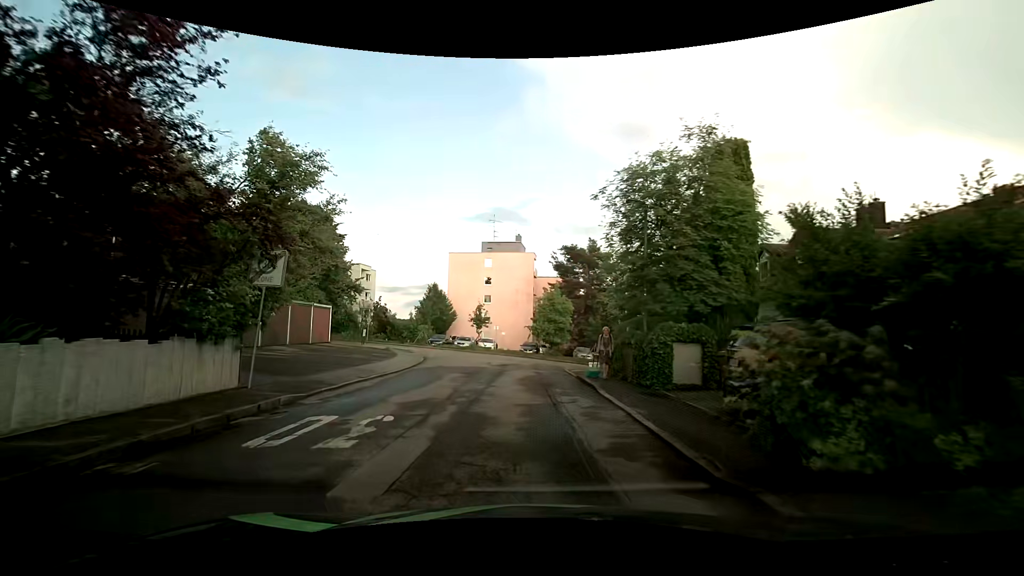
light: Day
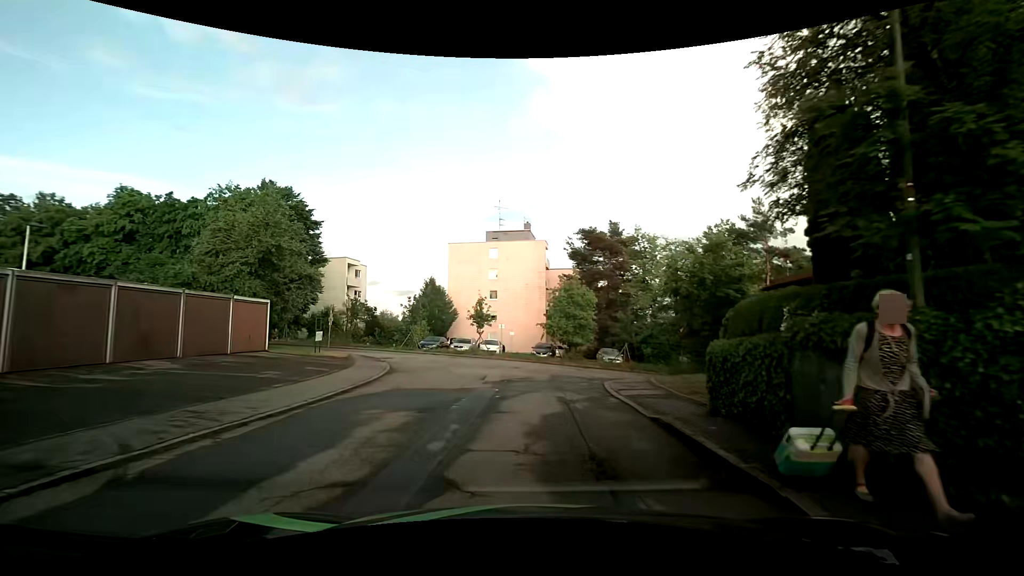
(-0.2, +9.3) m; -2°
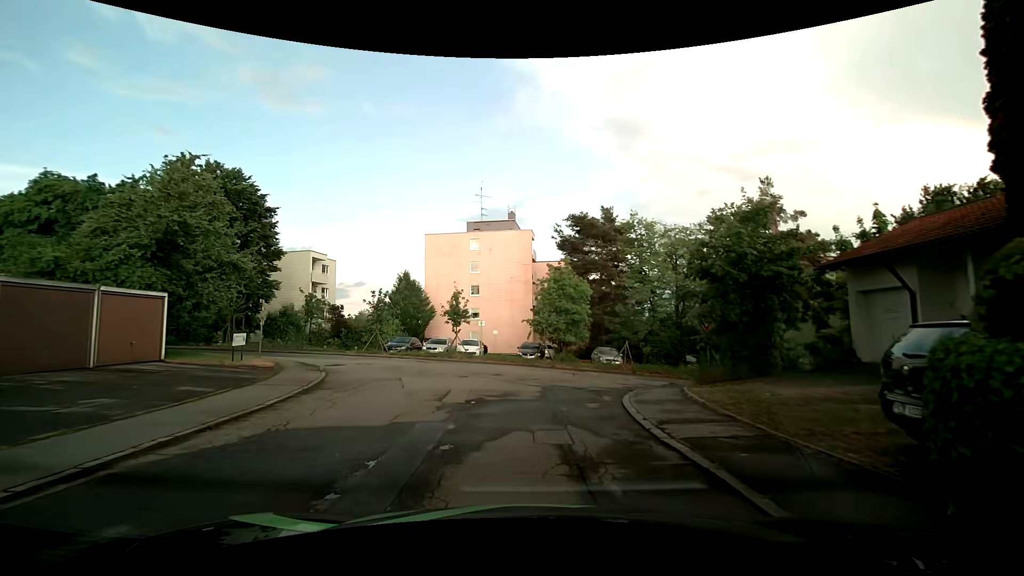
(+0.1, +5.5) m; +1°
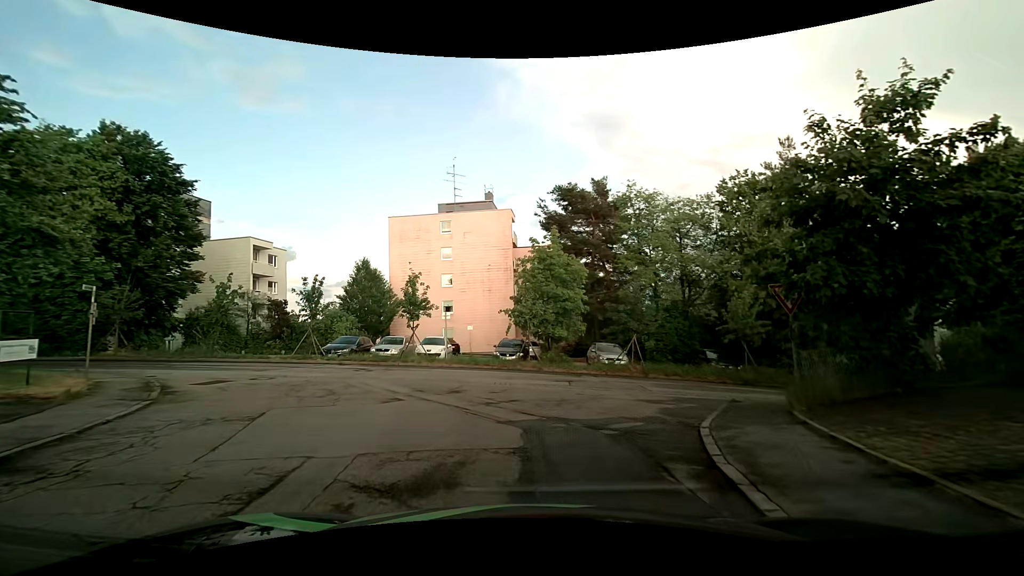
(+0.1, +7.5) m; 0°
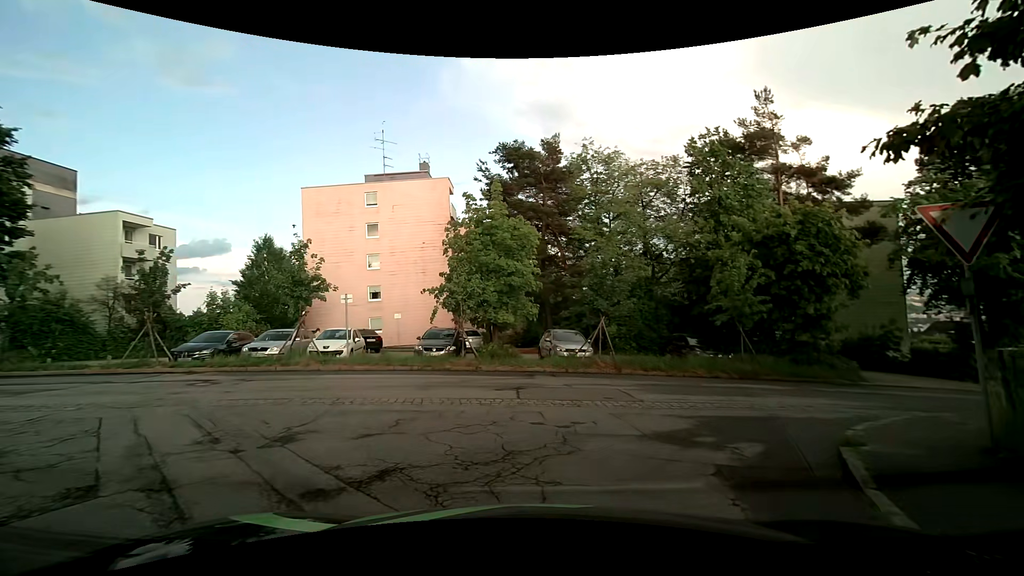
(+0.4, +6.5) m; +8°
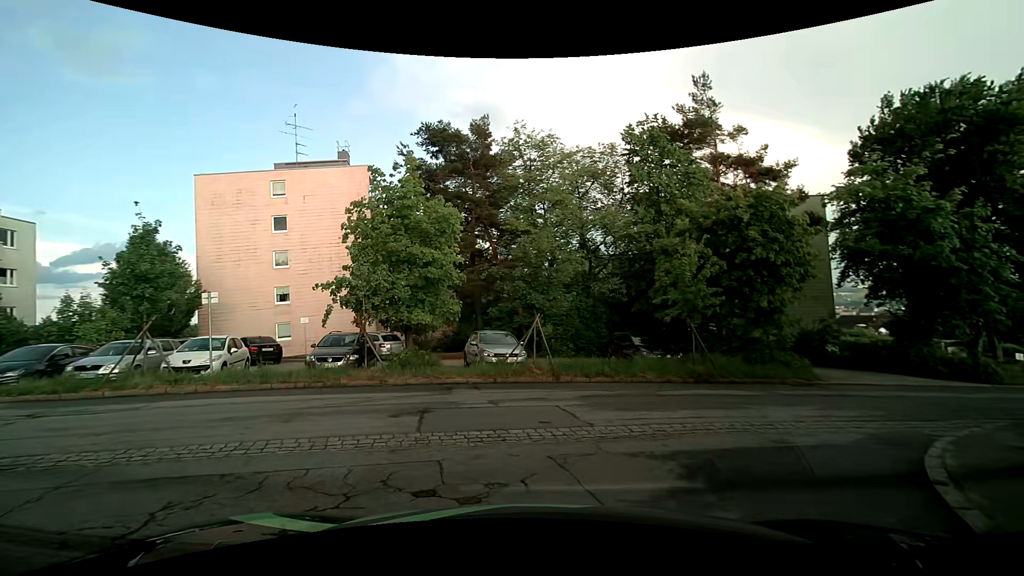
(+0.1, +3.2) m; +5°
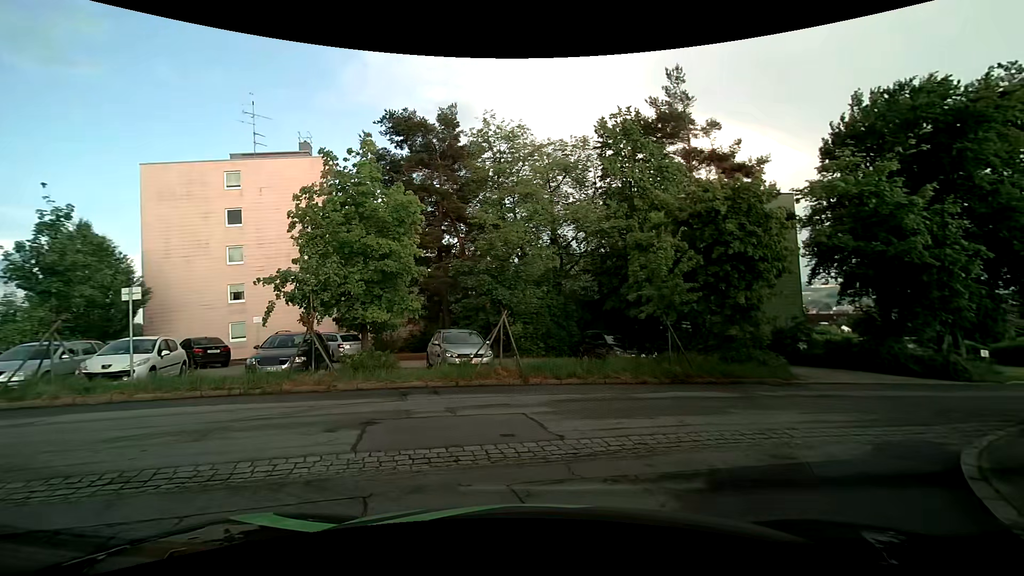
(+0.1, +1.2) m; +4°
